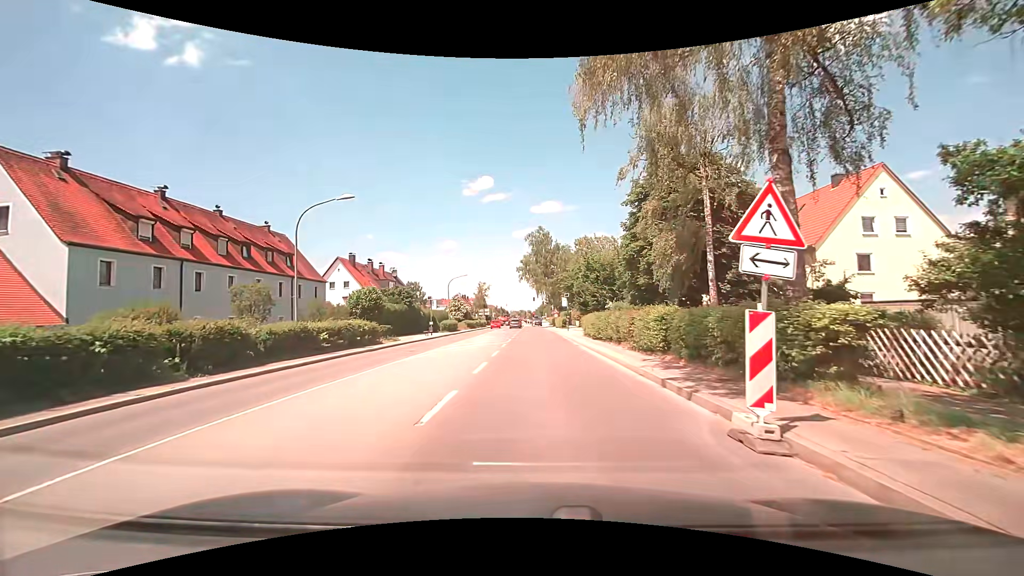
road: secondary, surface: asphalt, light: Day
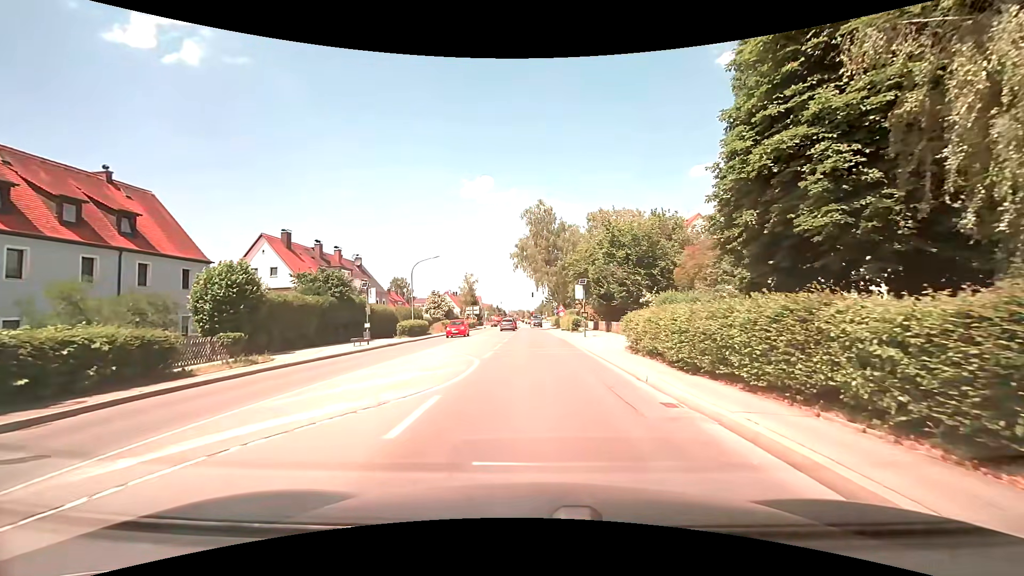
(+0.1, +18.5) m; 0°
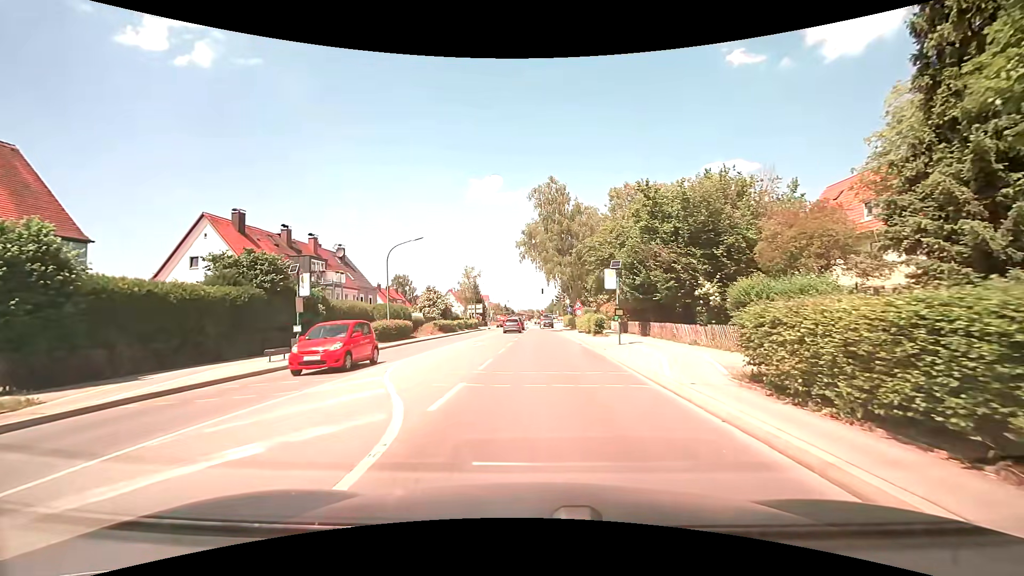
(-0.1, +10.3) m; -1°
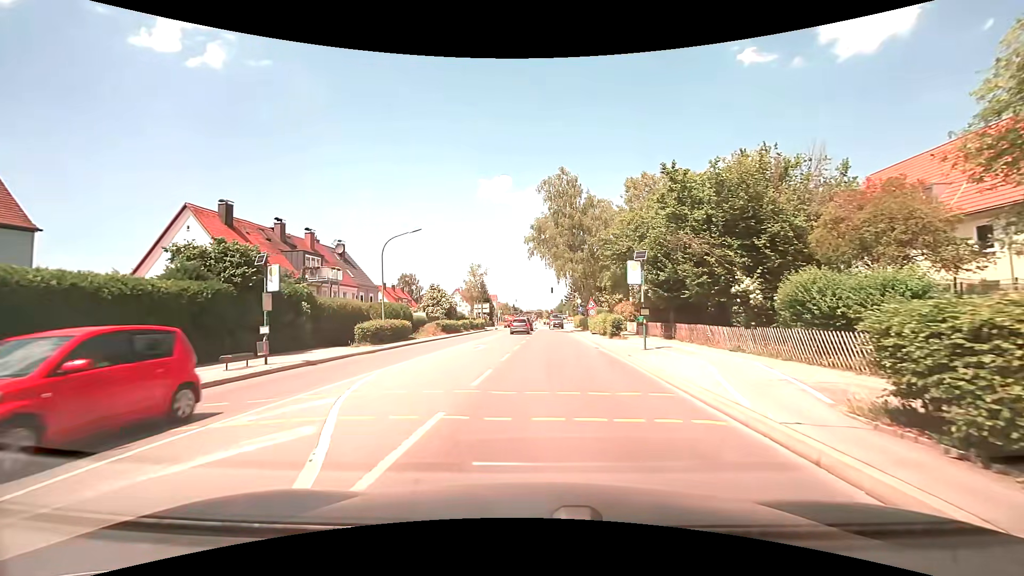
(0.0, +3.4) m; -1°
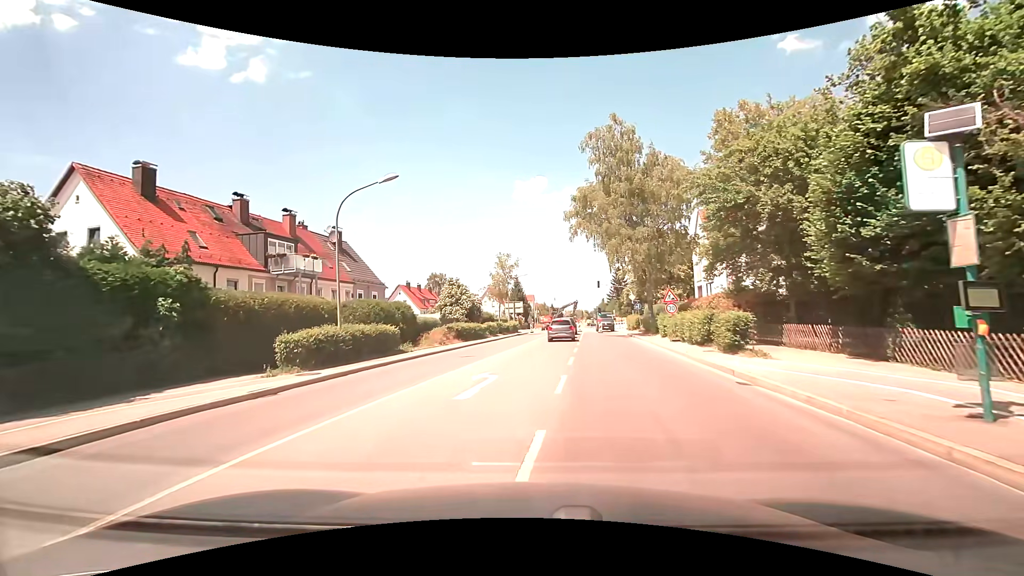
(-0.5, +12.9) m; -5°
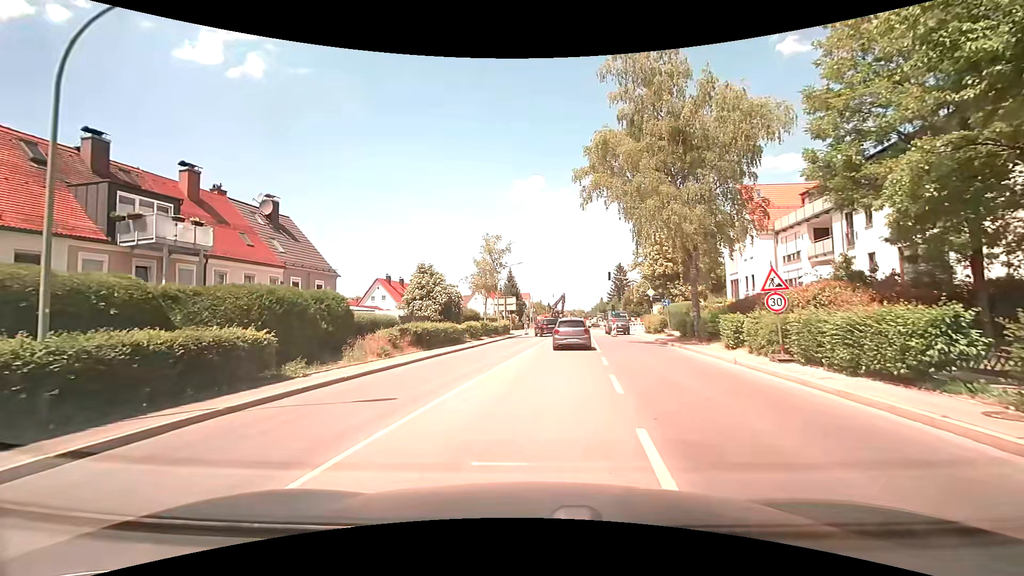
(+0.1, +11.7) m; +1°
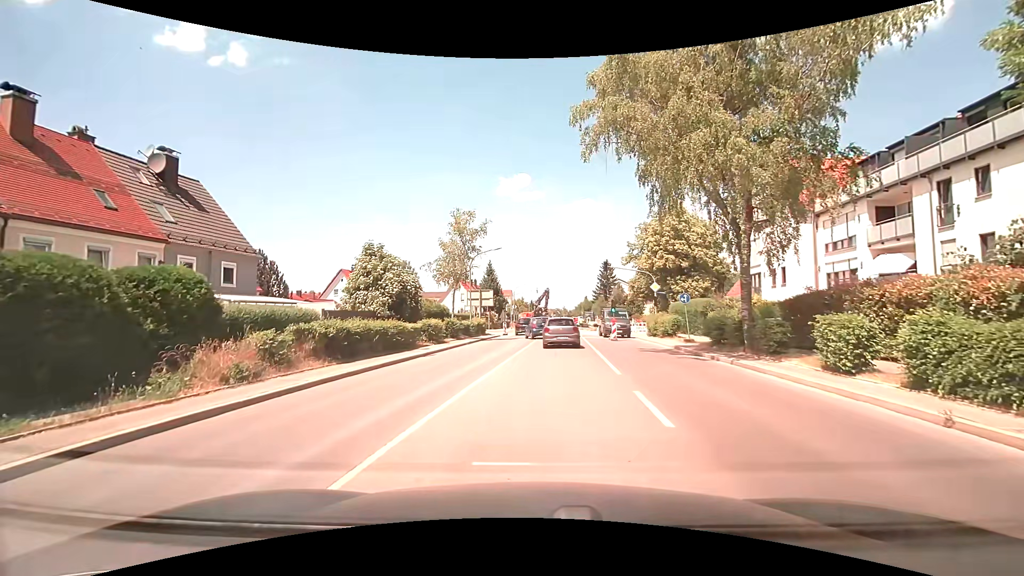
(+0.2, +8.7) m; +2°
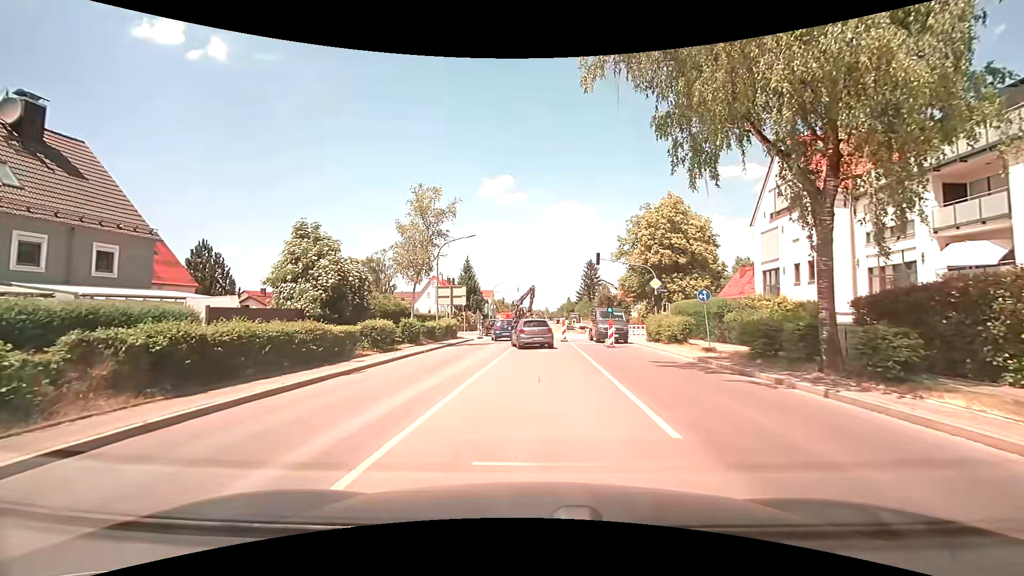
(+0.2, +6.7) m; +2°
(0, +10) (0, +20) (-1, +30) (-2, +40) (-3, +50) (-3, +60) (-1, +69) (+3, +79) (+5, +89) (+6, +98) m
